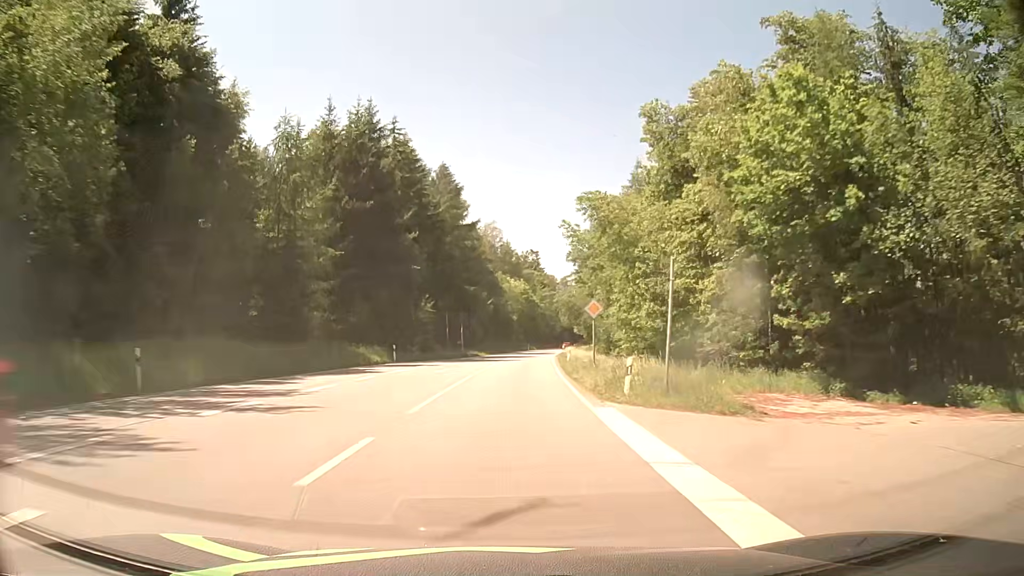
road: primary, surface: asphalt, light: Day
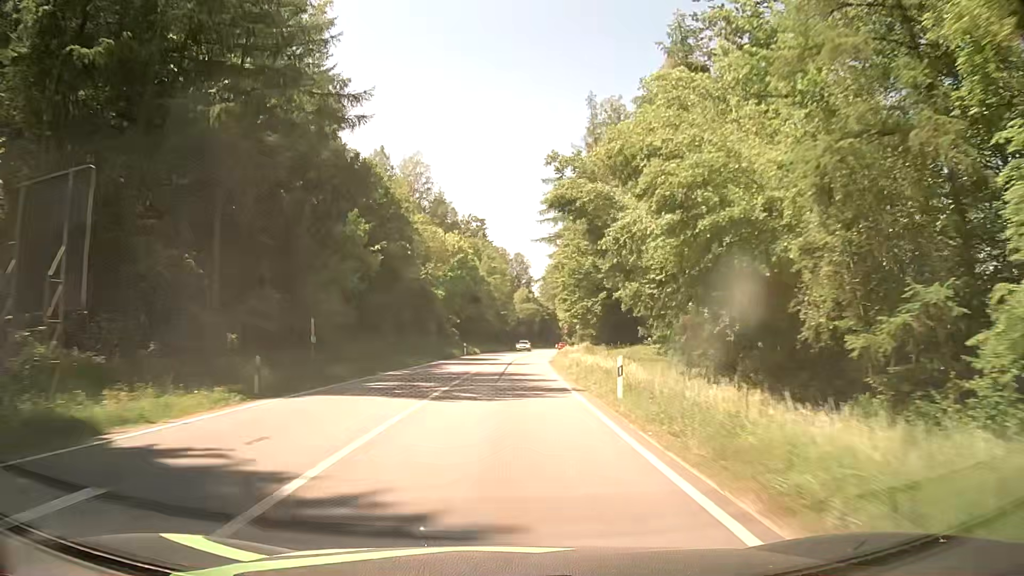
(+2.8, +63.5) m; +5°
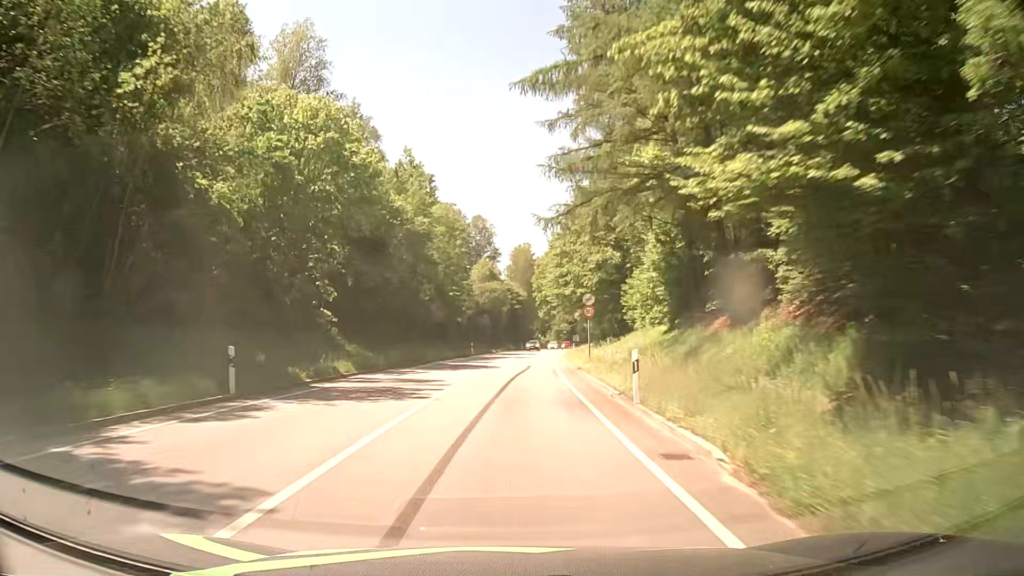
(+1.4, +50.3) m; +4°
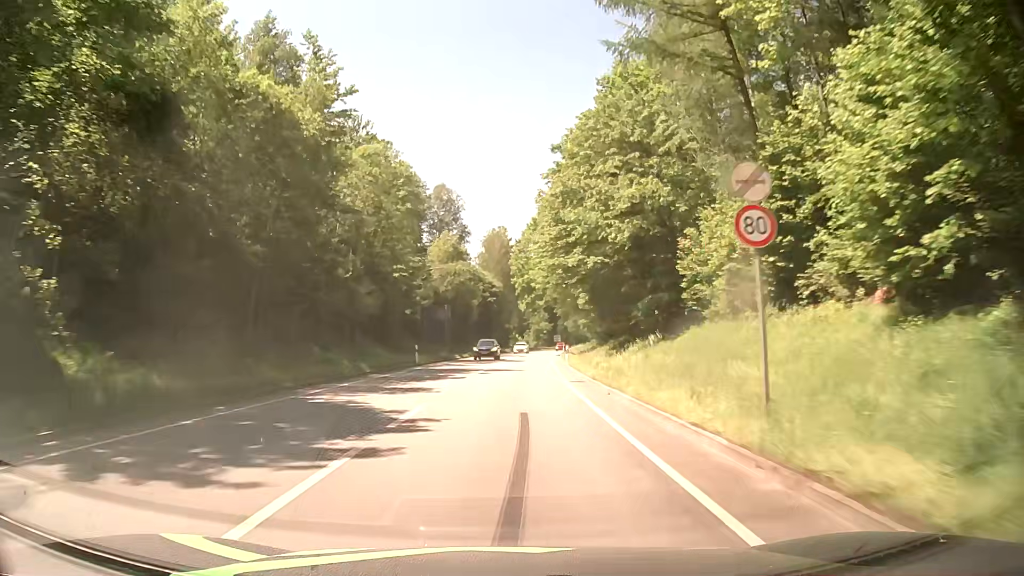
(+0.2, +25.1) m; +2°
(0, +10) (0, +20) (+1, +30) (+1, +40) (+2, +50) (+2, +60) (+3, +70) (+4, +80) (+5, +90) (+6, +100) m
